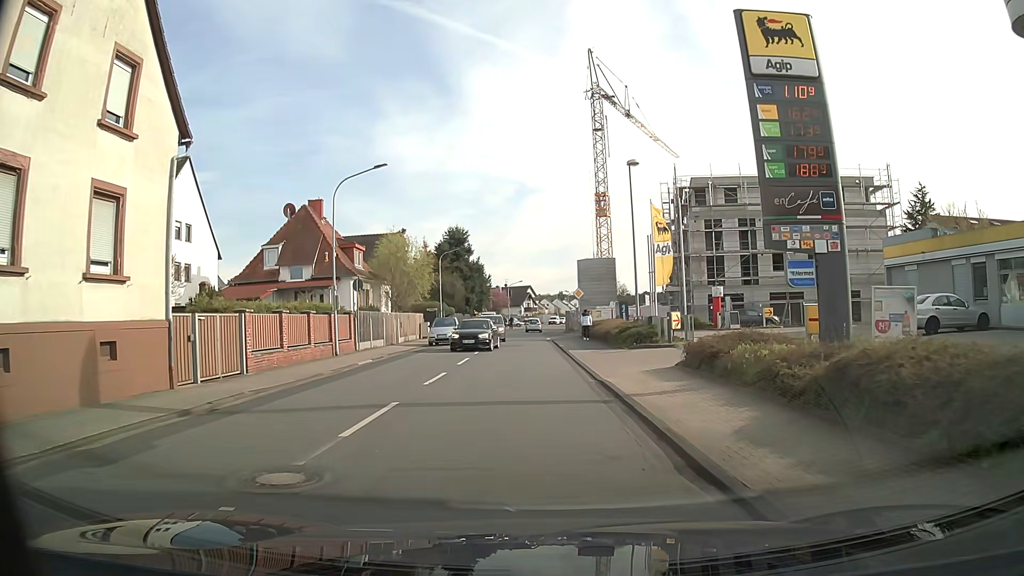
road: tertiary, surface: asphalt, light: Day
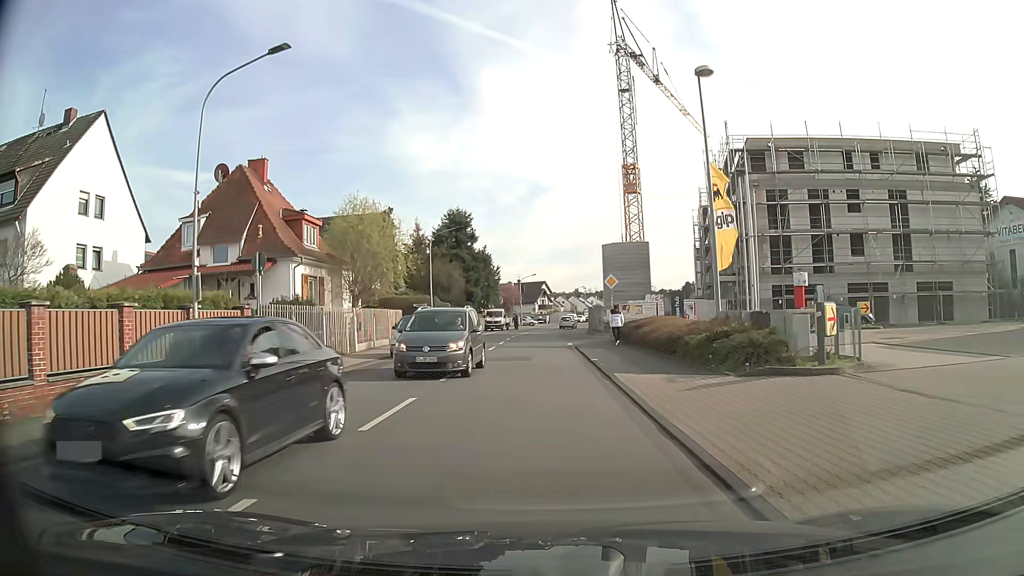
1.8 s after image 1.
(-0.4, +12.9) m; -2°
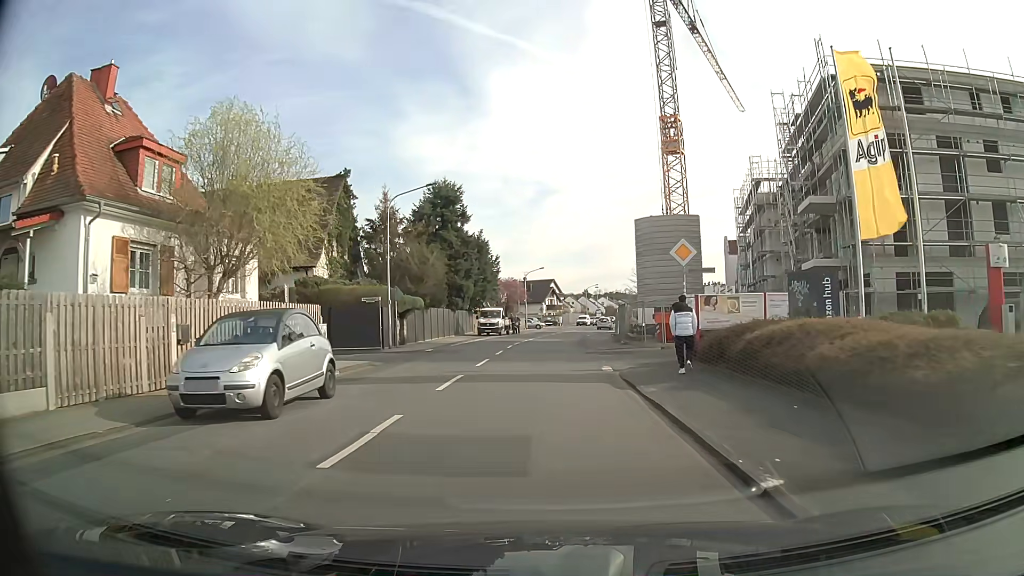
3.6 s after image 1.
(-0.2, +15.9) m; -1°
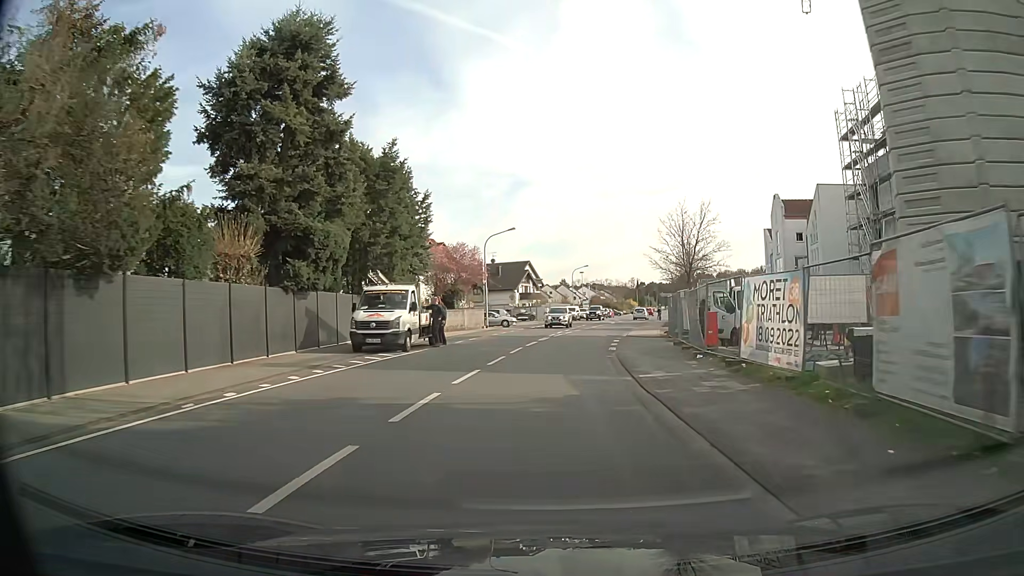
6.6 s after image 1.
(+0.4, +32.5) m; +3°
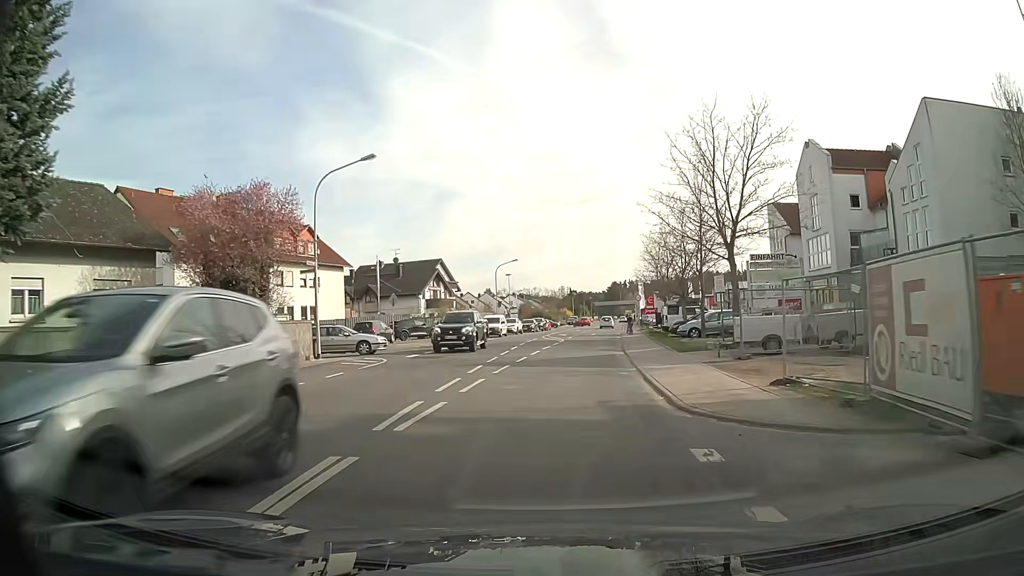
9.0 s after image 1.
(+1.3, +27.3) m; +6°
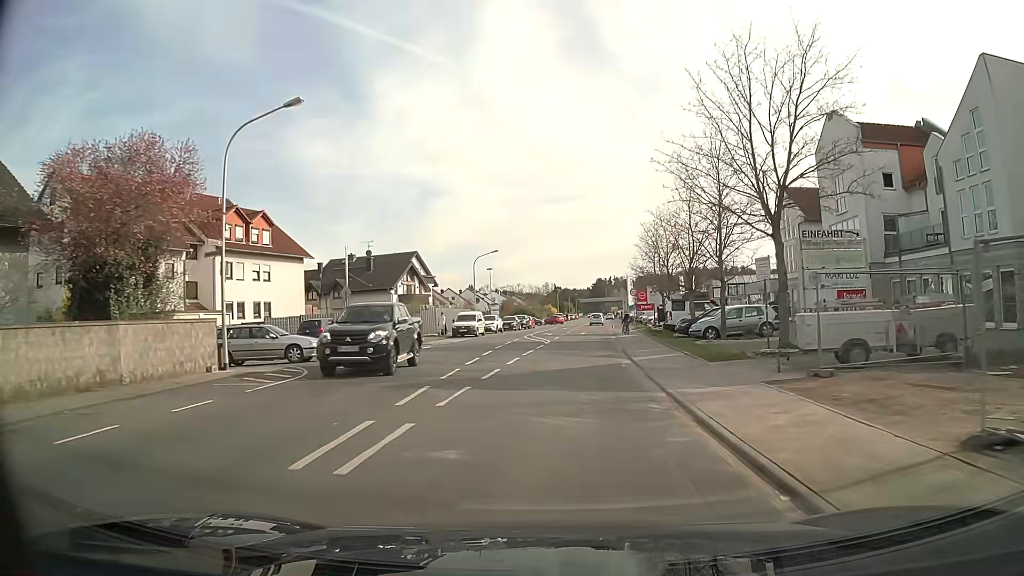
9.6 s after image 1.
(+0.1, +6.8) m; +1°
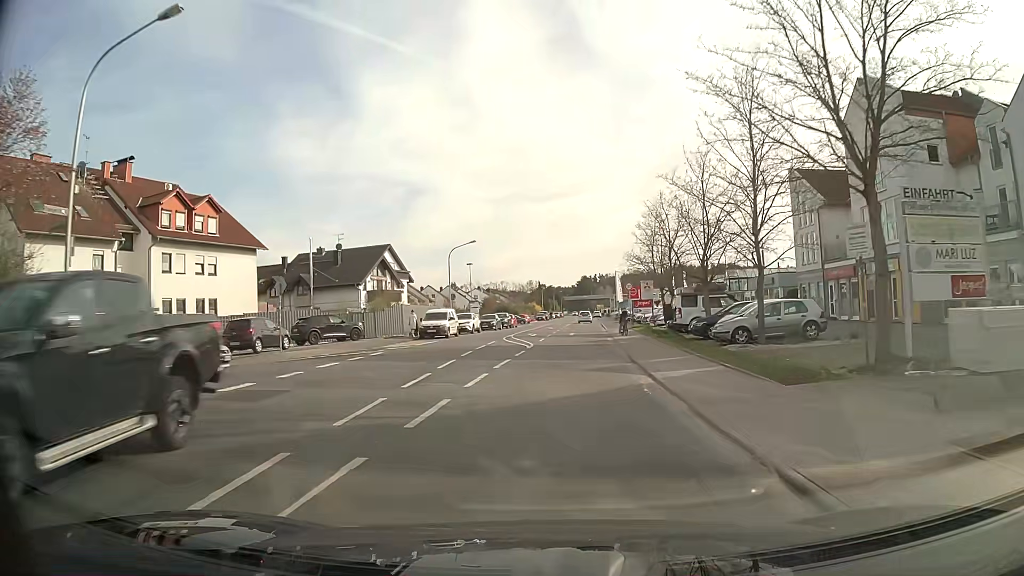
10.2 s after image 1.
(+0.1, +6.8) m; +1°
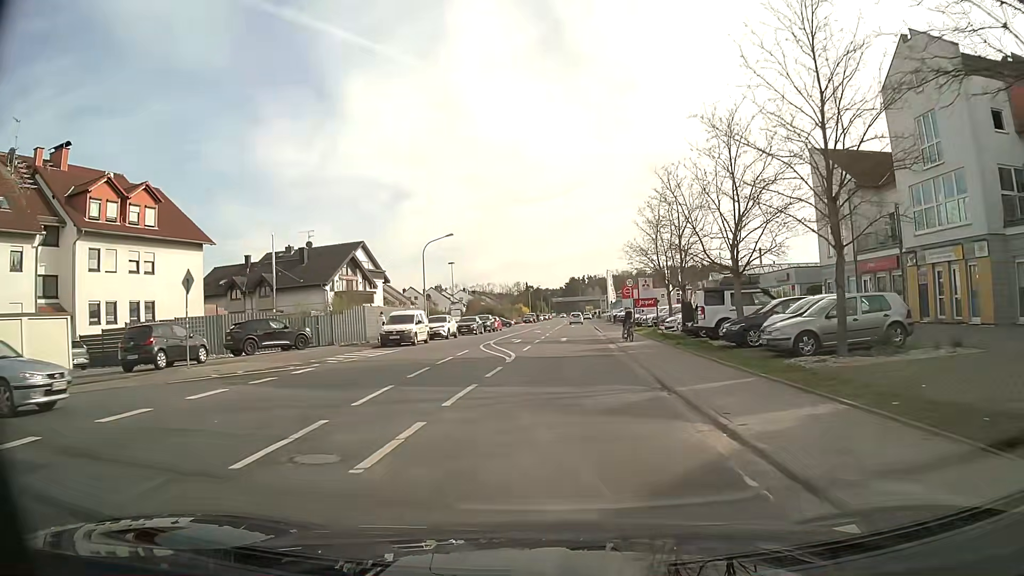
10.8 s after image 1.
(+0.1, +6.8) m; +1°
(0, +10) (0, +20) (+1, +30) (+1, +40) (+2, +50) (+3, +60) (+3, +70) (+3, +80) (+4, +90) (+4, +100) m
